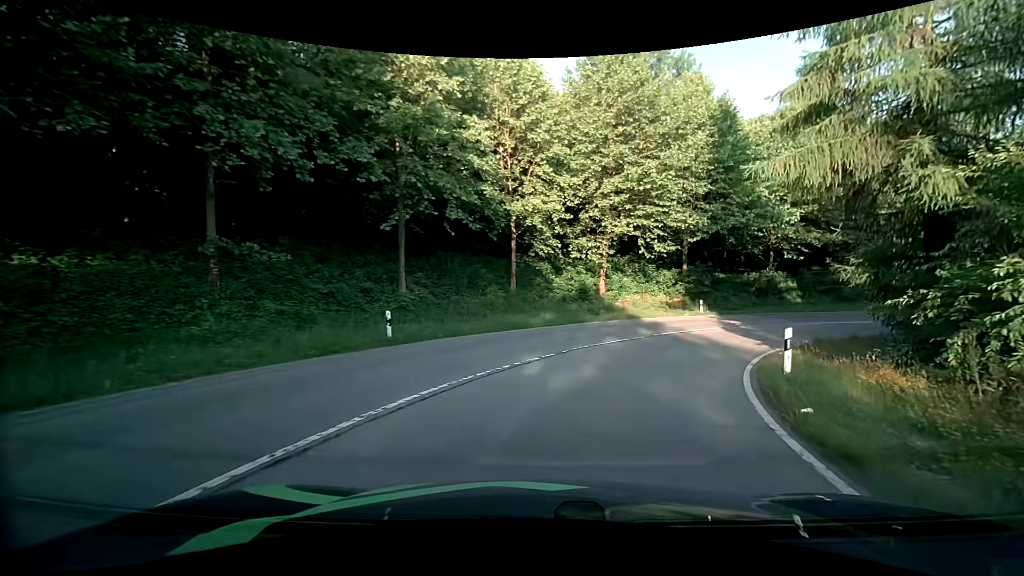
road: primary_link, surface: asphalt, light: Day
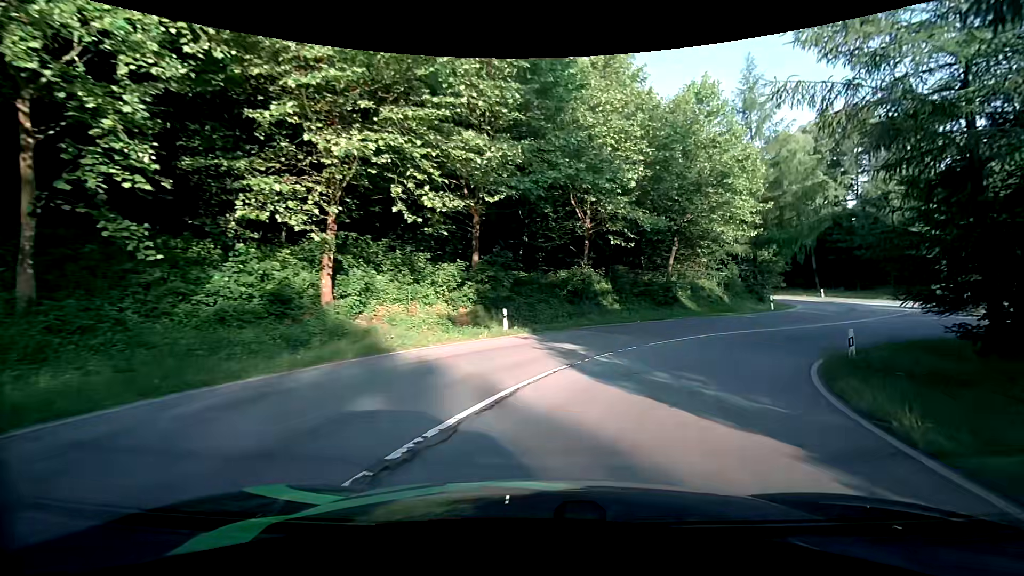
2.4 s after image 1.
(+3.2, +16.5) m; +24°
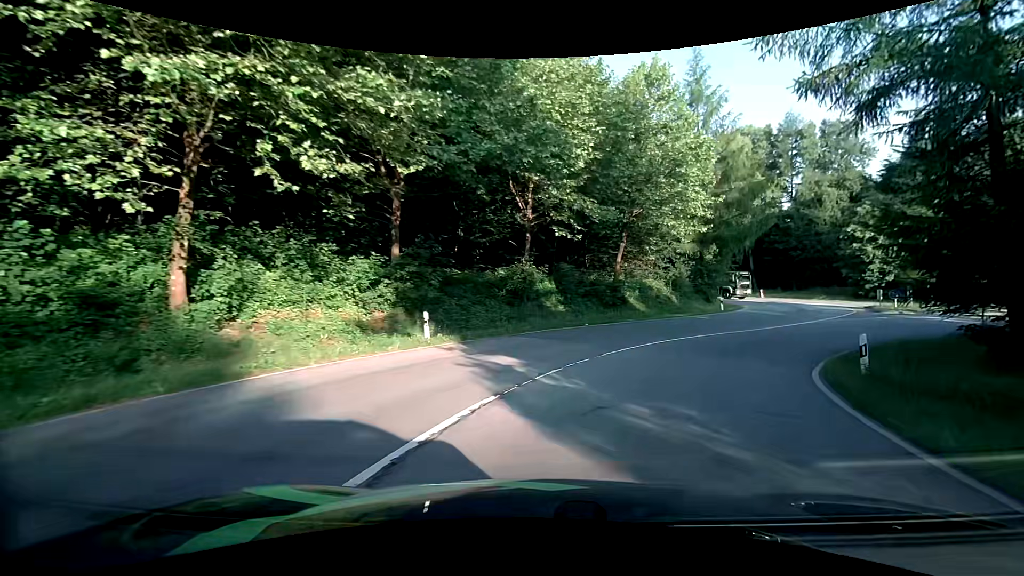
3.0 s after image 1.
(+0.2, +3.9) m; +7°
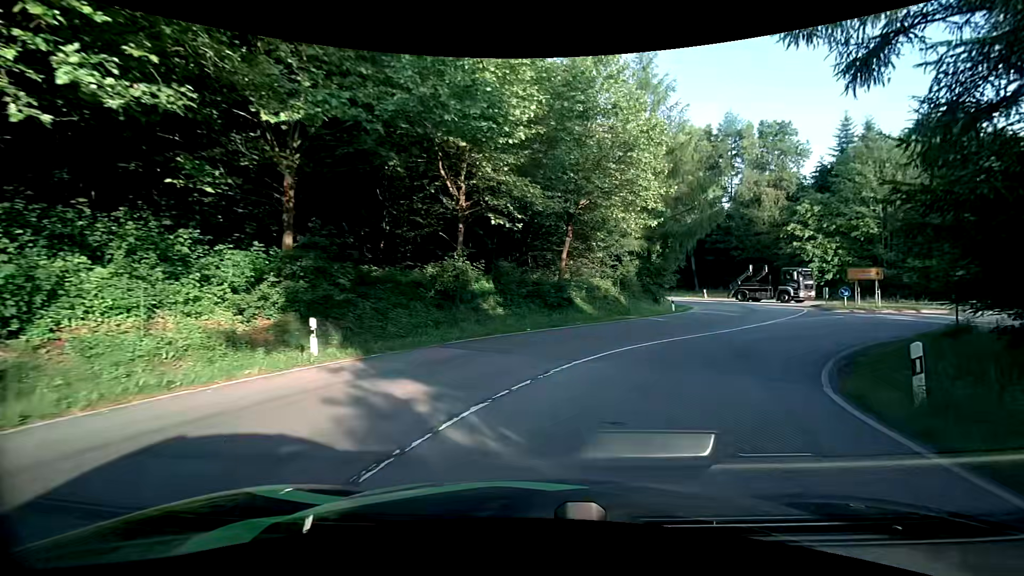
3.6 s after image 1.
(+0.2, +3.8) m; +6°
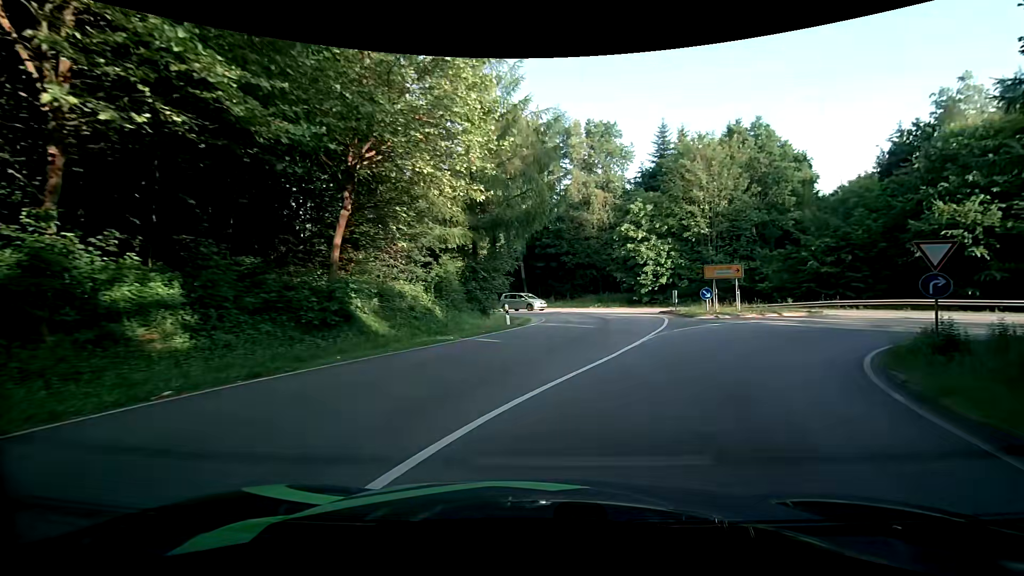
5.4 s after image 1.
(+1.9, +11.1) m; +19°
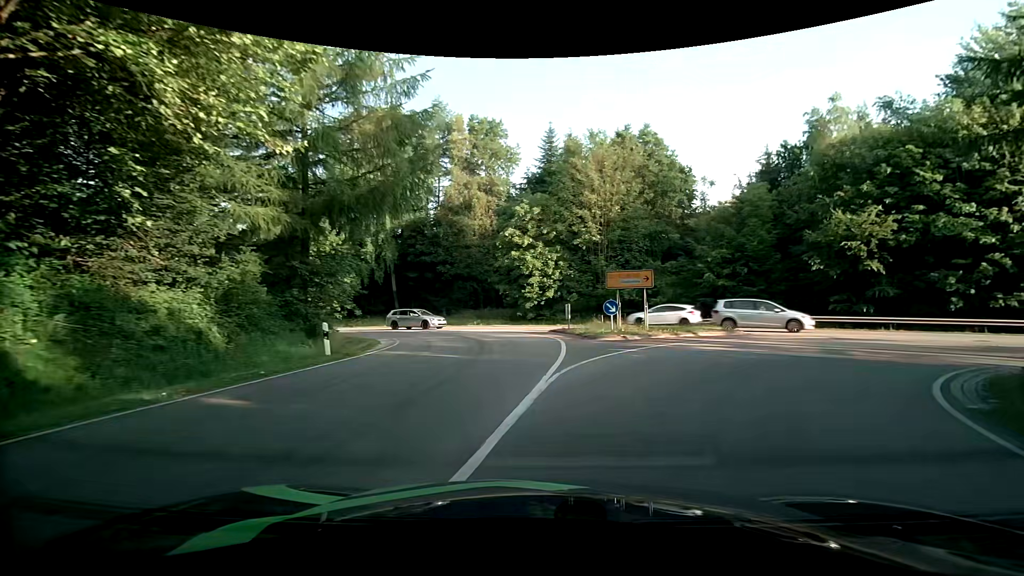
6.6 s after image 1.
(+0.8, +7.6) m; +12°
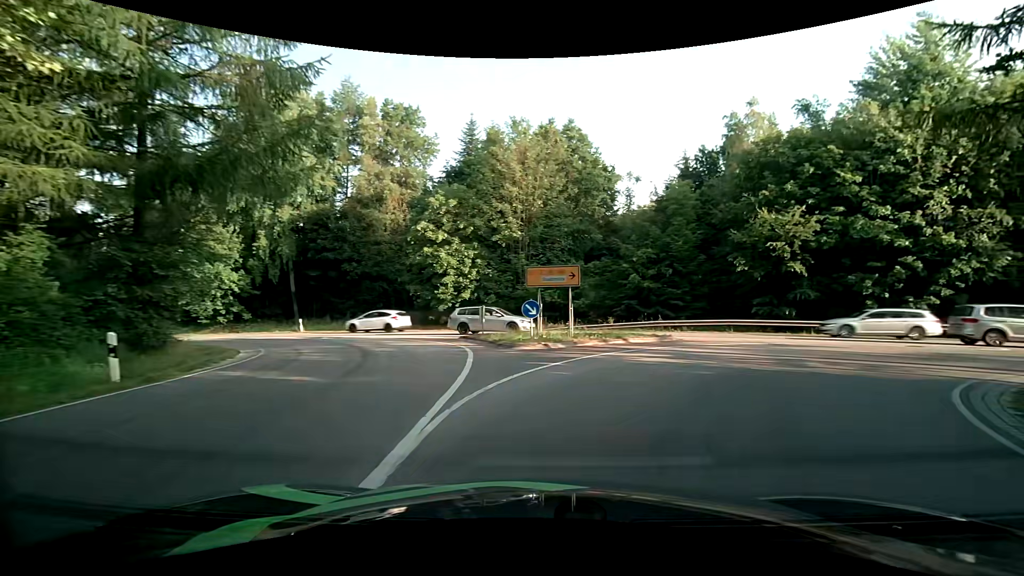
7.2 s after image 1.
(+0.3, +3.7) m; +10°
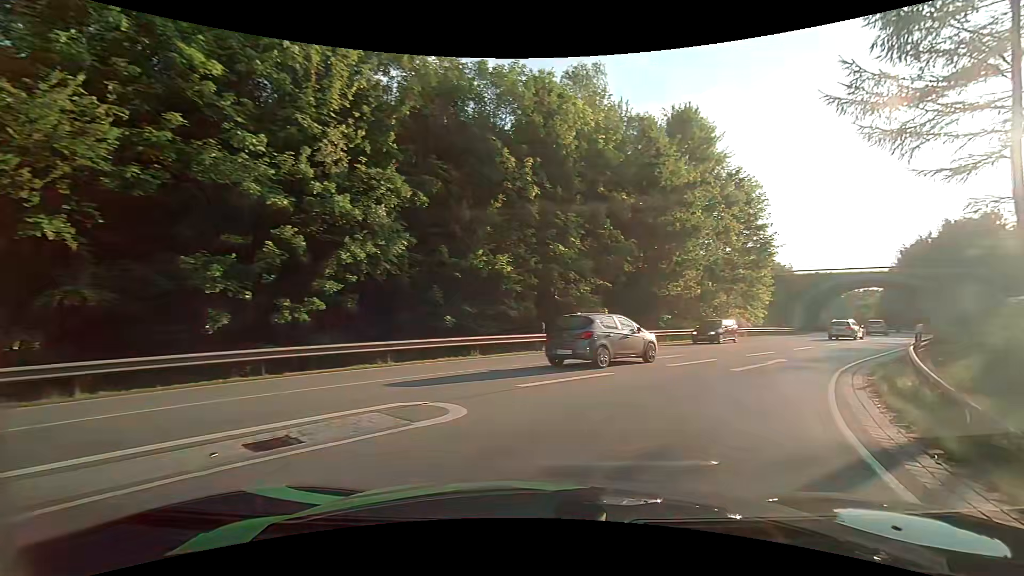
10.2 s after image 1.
(+8.9, +15.3) m; +61°
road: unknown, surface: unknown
(+2, +10) (+8, +18) (+14, +26) (+21, +33) (+27, +41) (+33, +49) (+39, +57) (+45, +65) (+50, +74) (+56, +82) m
